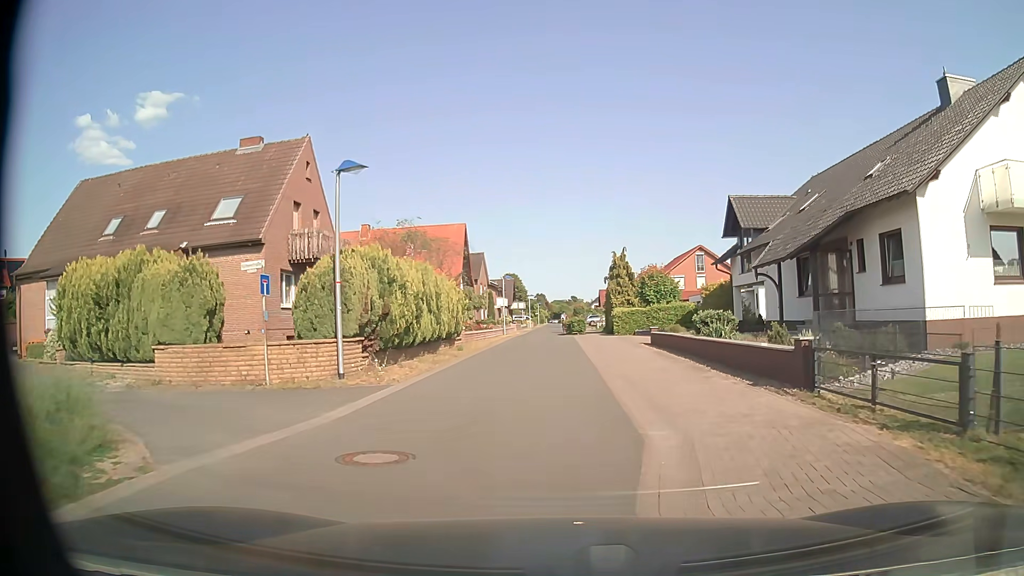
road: residential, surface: asphalt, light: Day
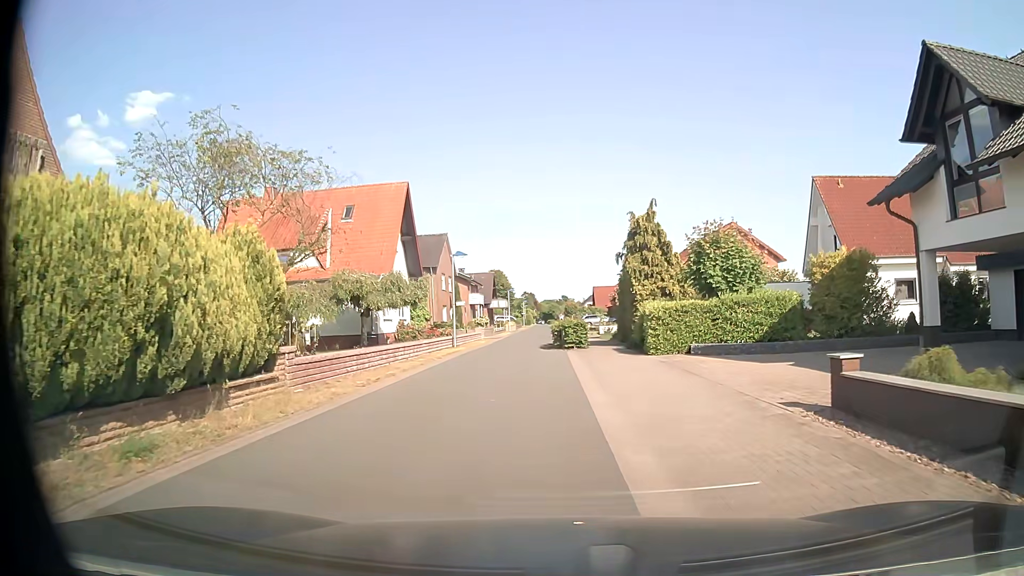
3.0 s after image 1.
(+0.3, +19.6) m; +1°
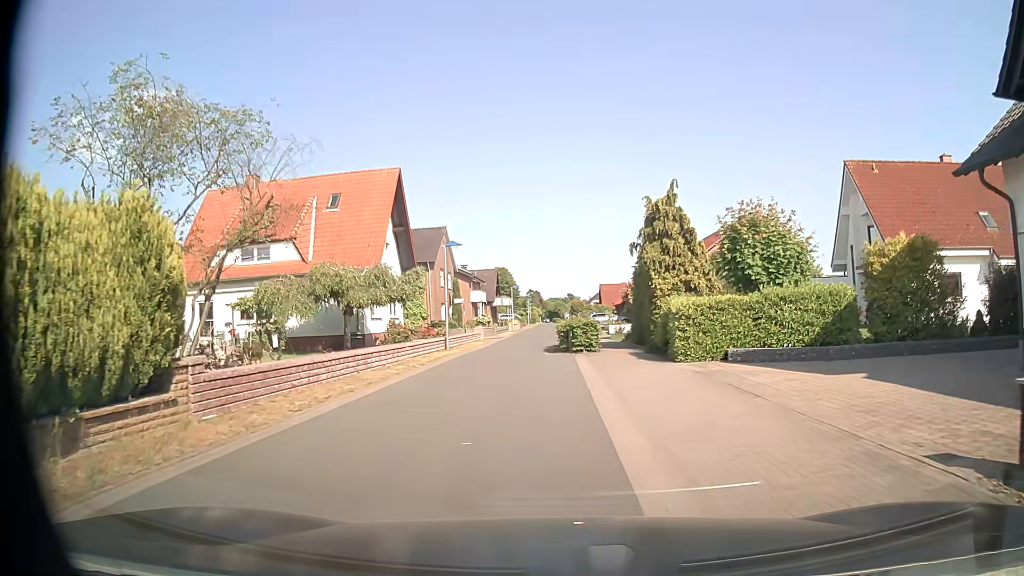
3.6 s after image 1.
(0.0, +3.7) m; 0°
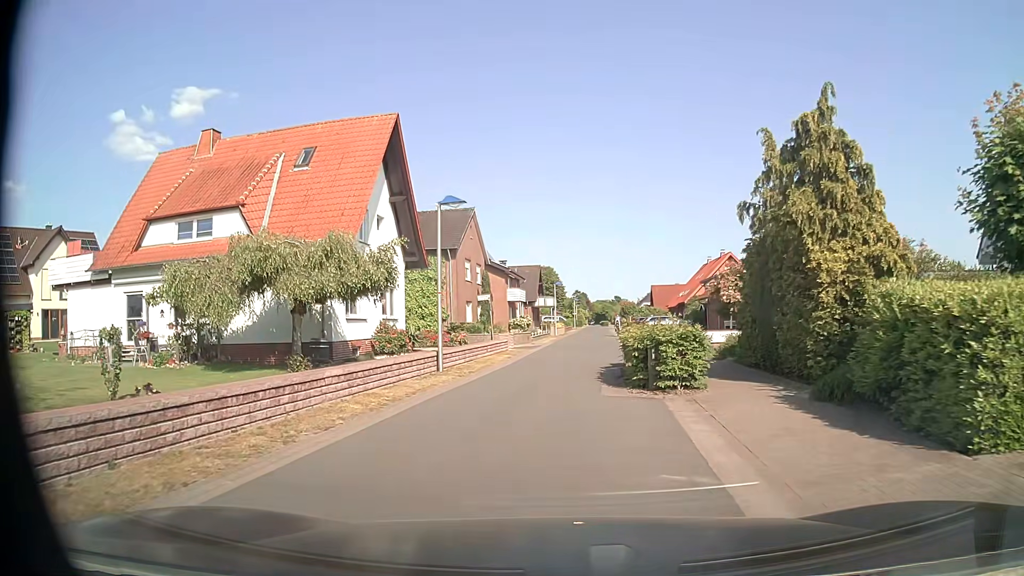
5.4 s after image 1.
(-0.3, +10.9) m; -4°
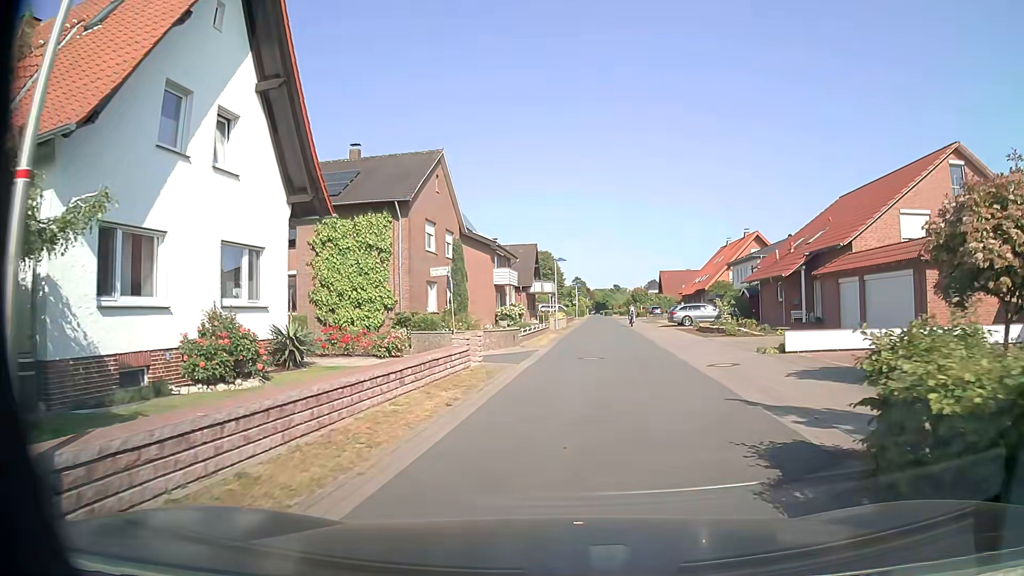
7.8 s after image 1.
(-0.3, +14.5) m; 0°
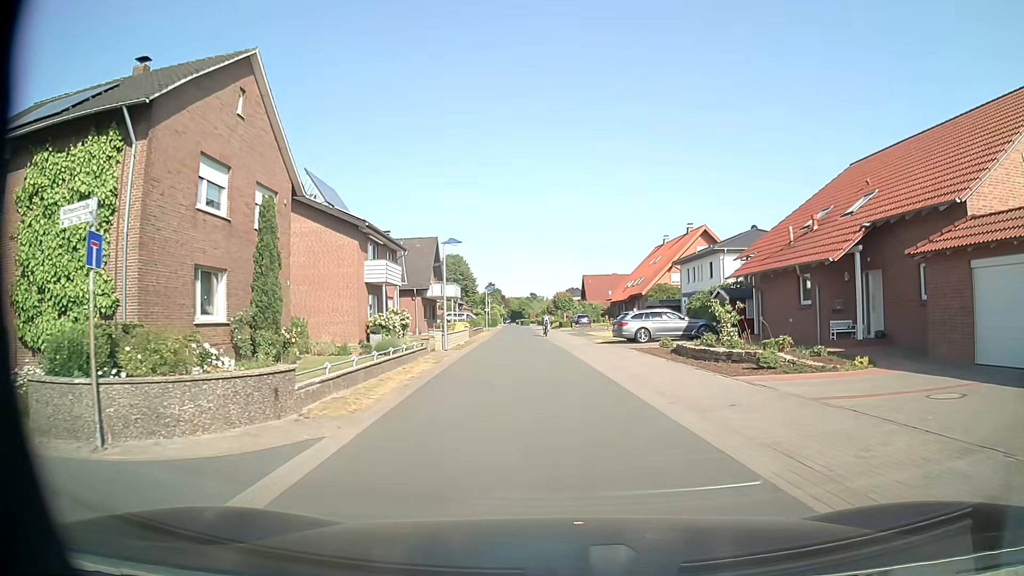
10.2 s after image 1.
(+0.7, +14.9) m; +7°
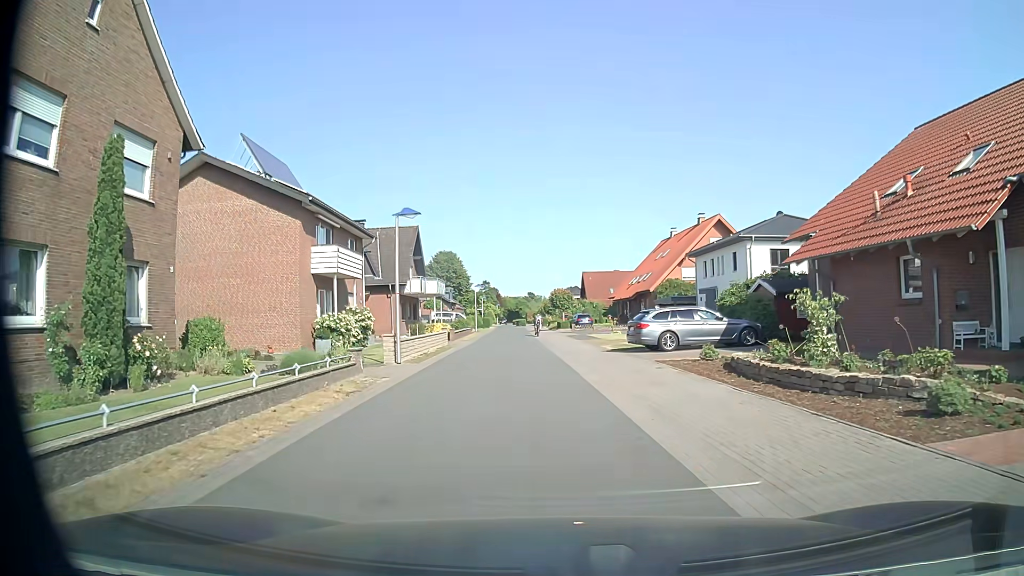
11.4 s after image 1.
(0.0, +7.8) m; -1°
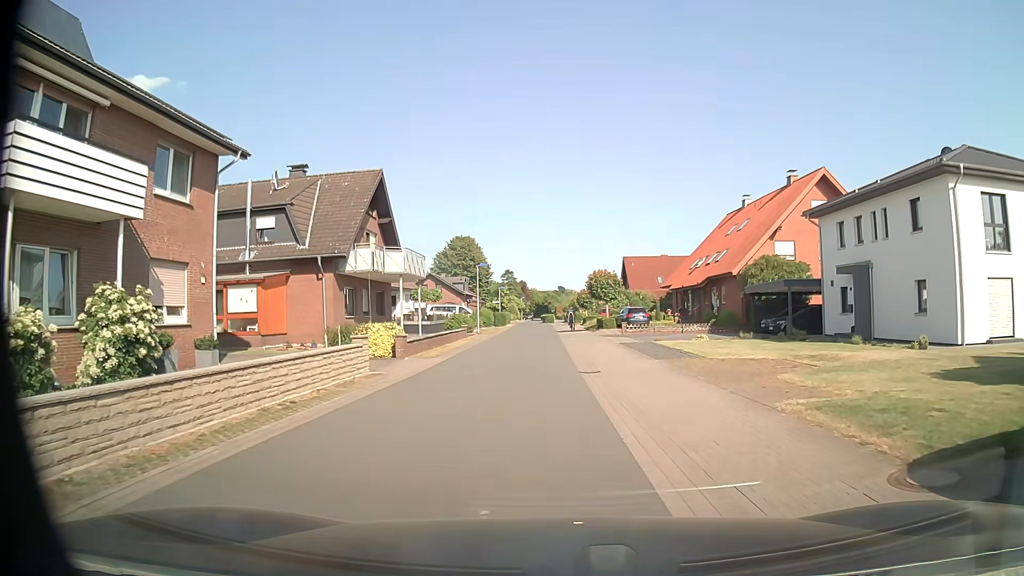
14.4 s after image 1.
(-0.5, +20.5) m; -2°
